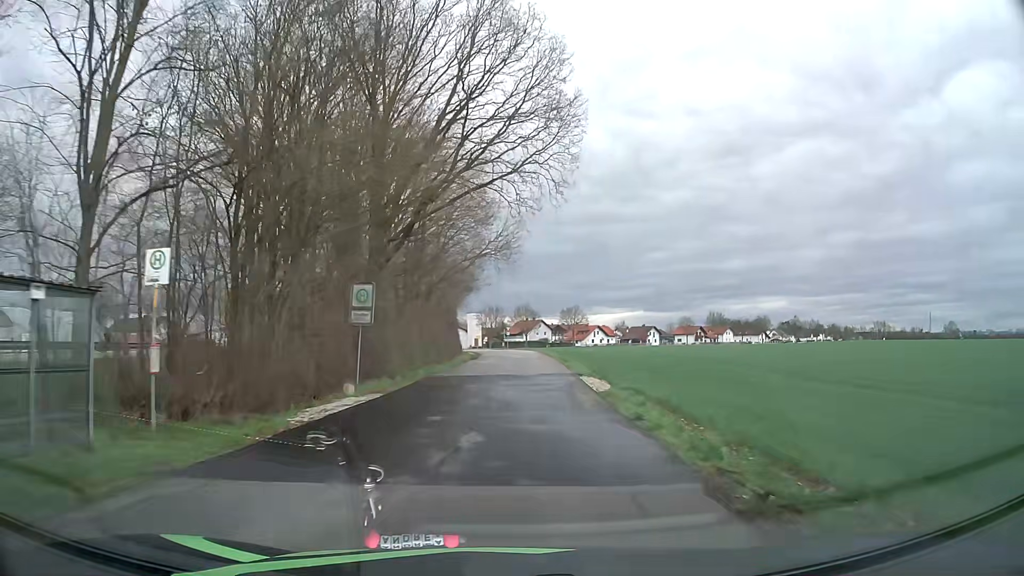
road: unclassified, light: Day
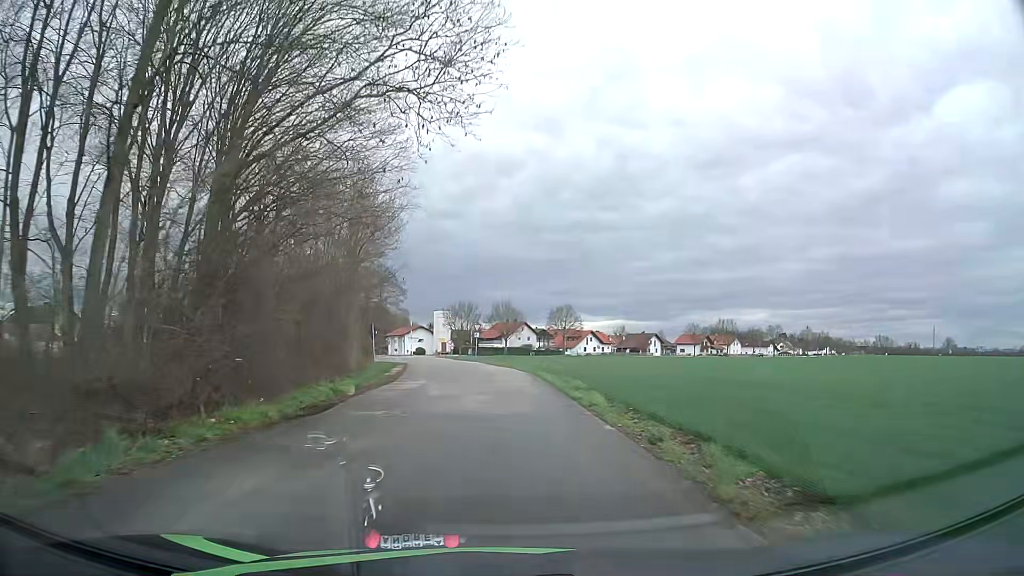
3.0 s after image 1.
(+1.1, +36.6) m; +2°
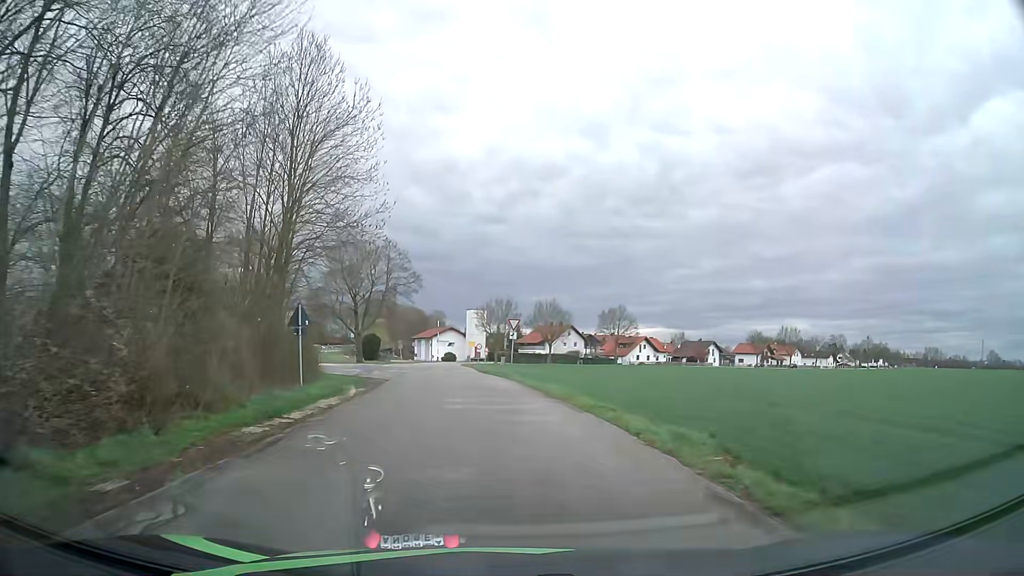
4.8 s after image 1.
(-0.6, +21.7) m; -4°
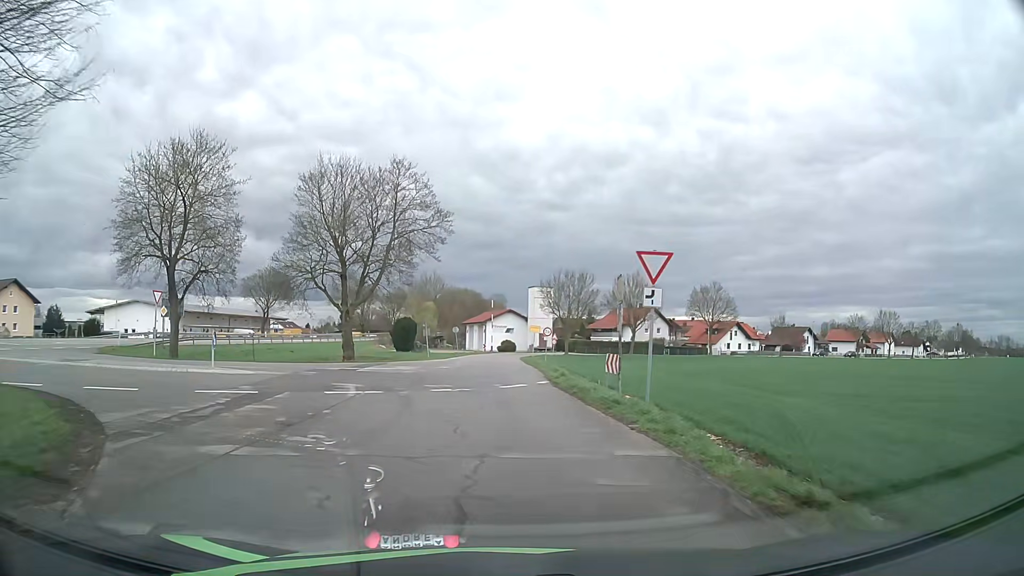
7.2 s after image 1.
(-1.1, +25.3) m; -5°
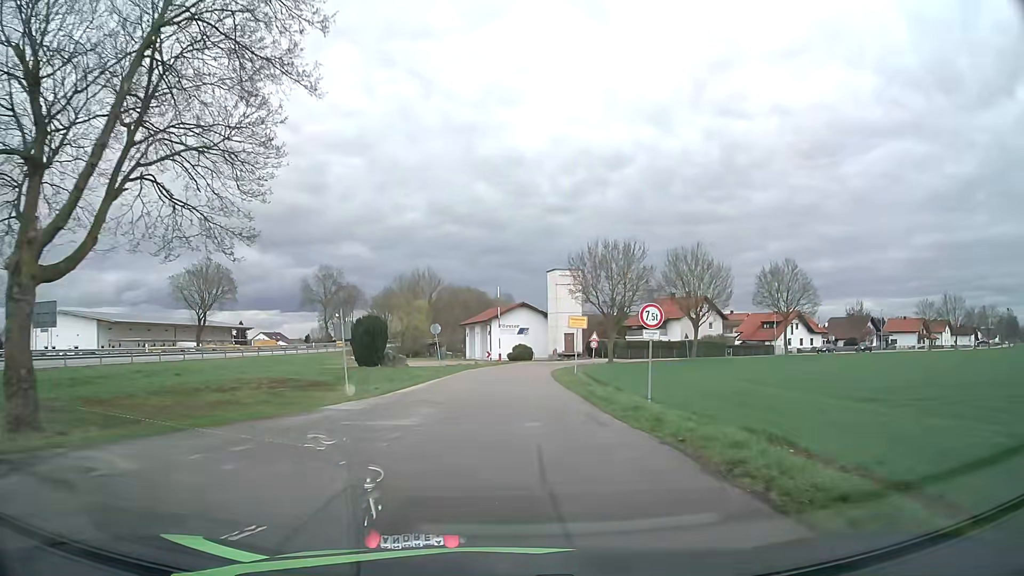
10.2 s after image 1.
(-0.5, +28.7) m; 0°
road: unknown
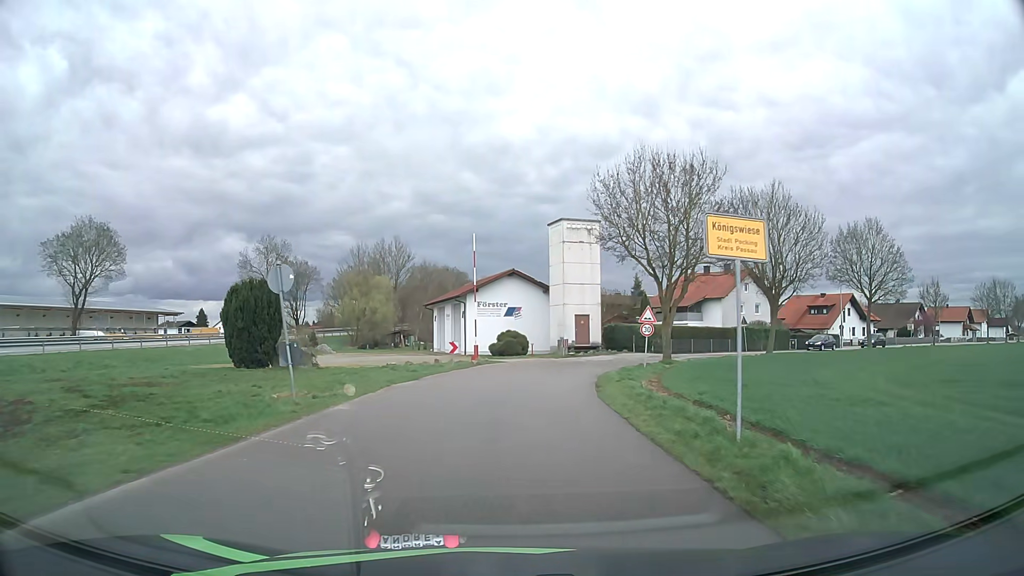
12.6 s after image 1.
(0.0, +25.3) m; +1°
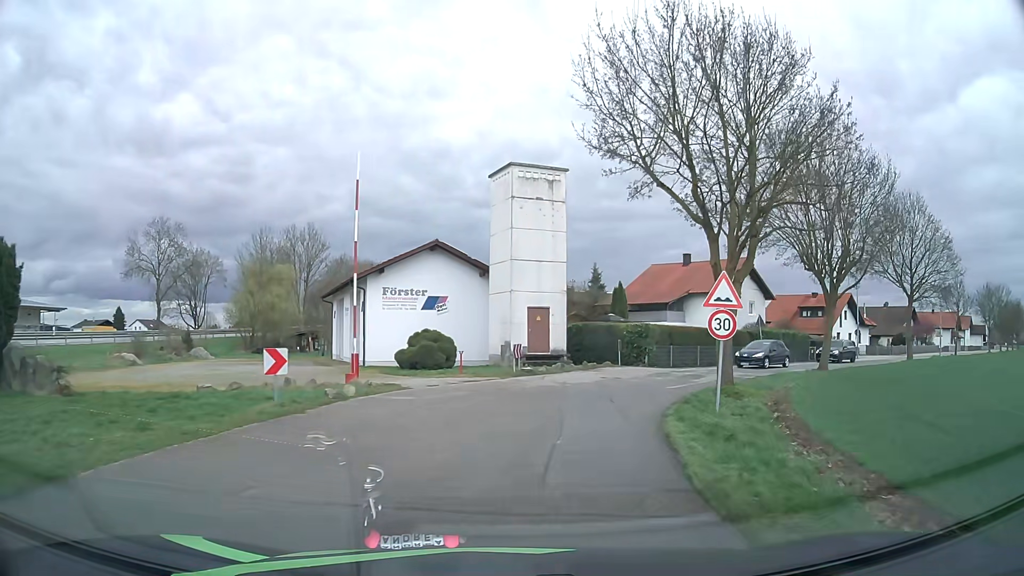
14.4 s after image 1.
(+0.6, +17.2) m; +6°
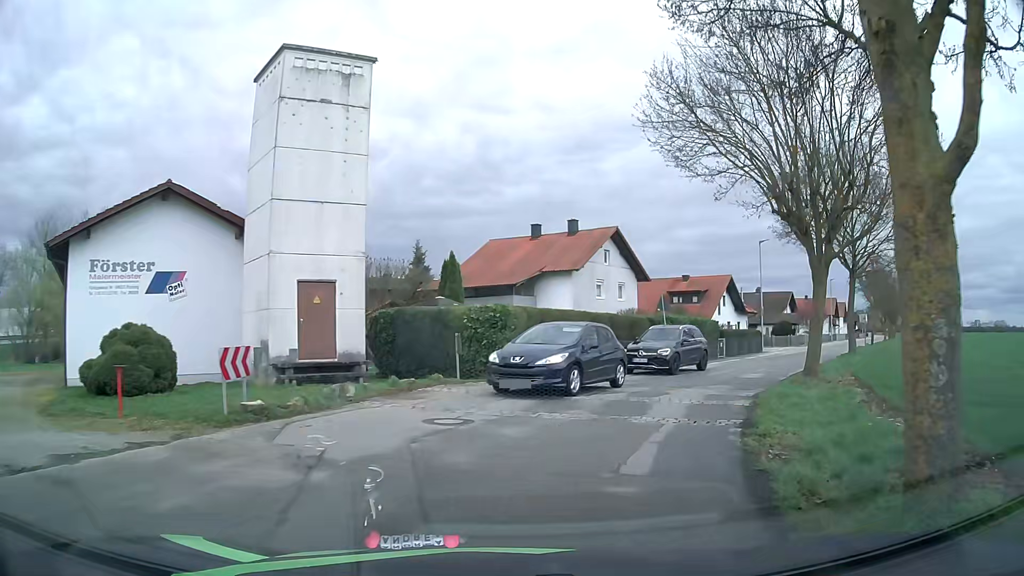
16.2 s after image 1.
(+1.5, +13.8) m; +15°
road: unclassified
(+1, +10) (+5, +19) (+11, +28) (+16, +36) (+22, +44) (+27, +53) (+33, +61) (+39, +69) (+44, +77) (+50, +86) m
